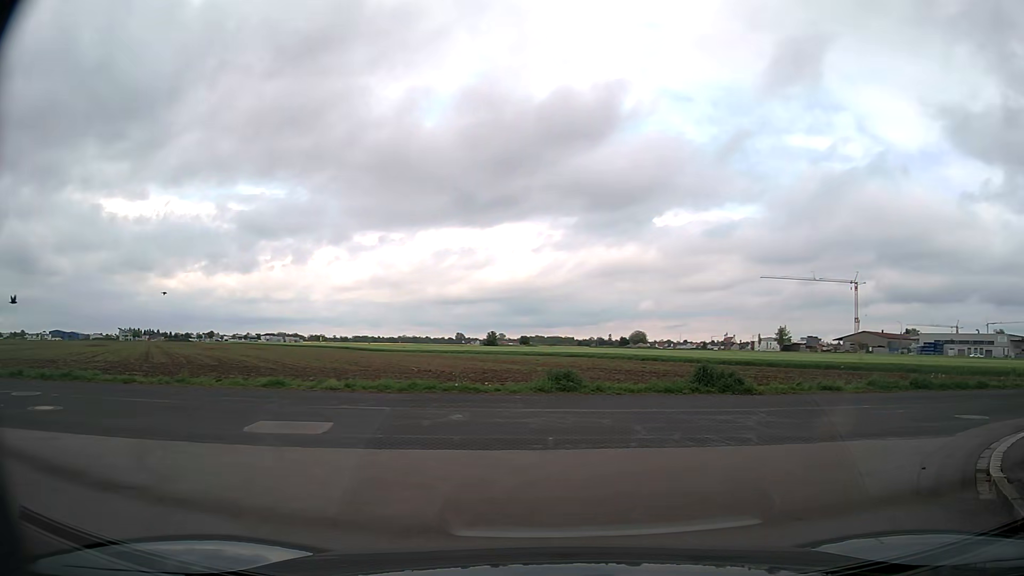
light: Day
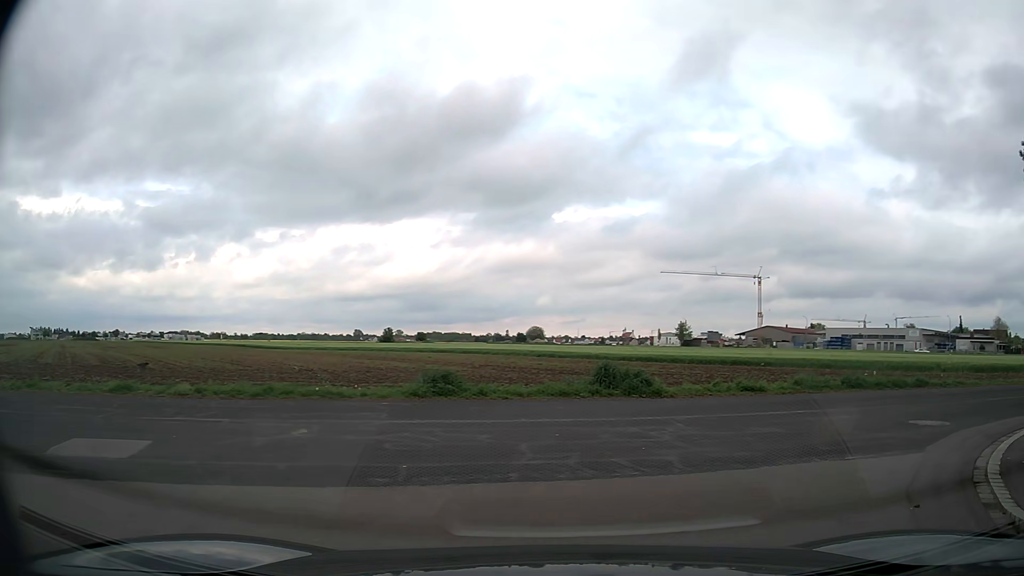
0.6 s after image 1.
(+0.2, +2.2) m; +8°
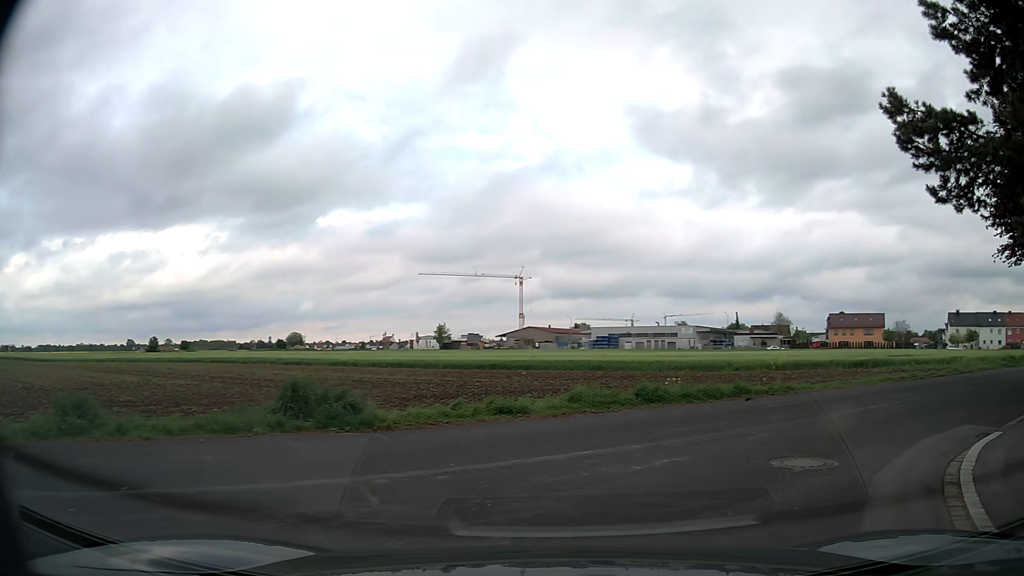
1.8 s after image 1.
(+0.9, +4.6) m; +21°
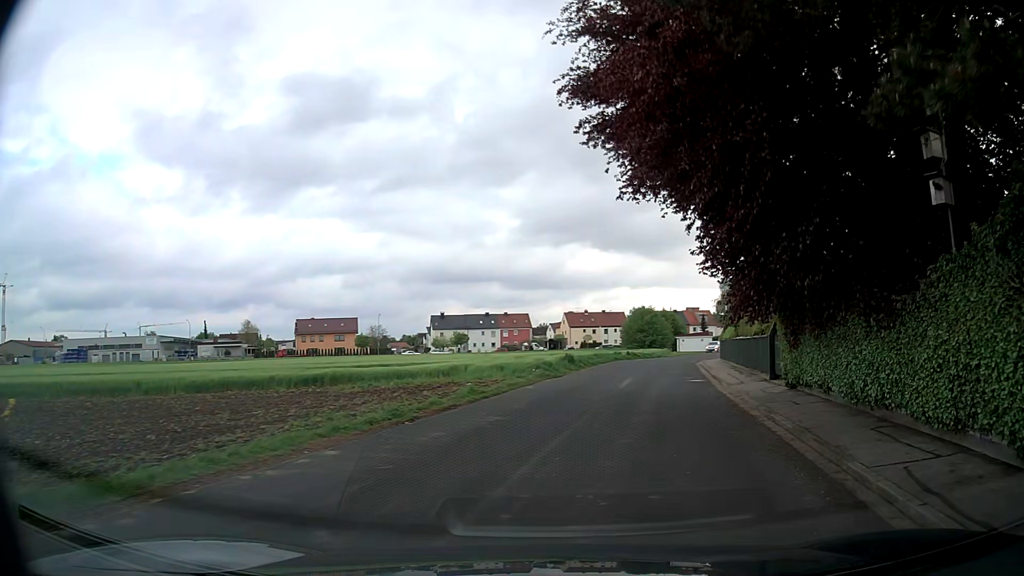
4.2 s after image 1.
(+4.9, +11.2) m; +44°
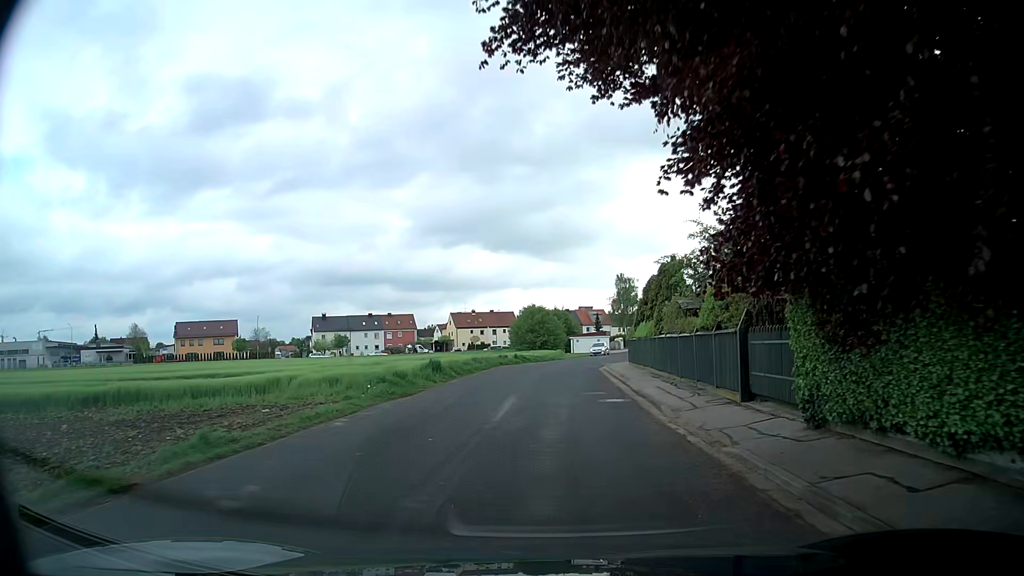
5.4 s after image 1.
(+1.0, +8.6) m; +9°
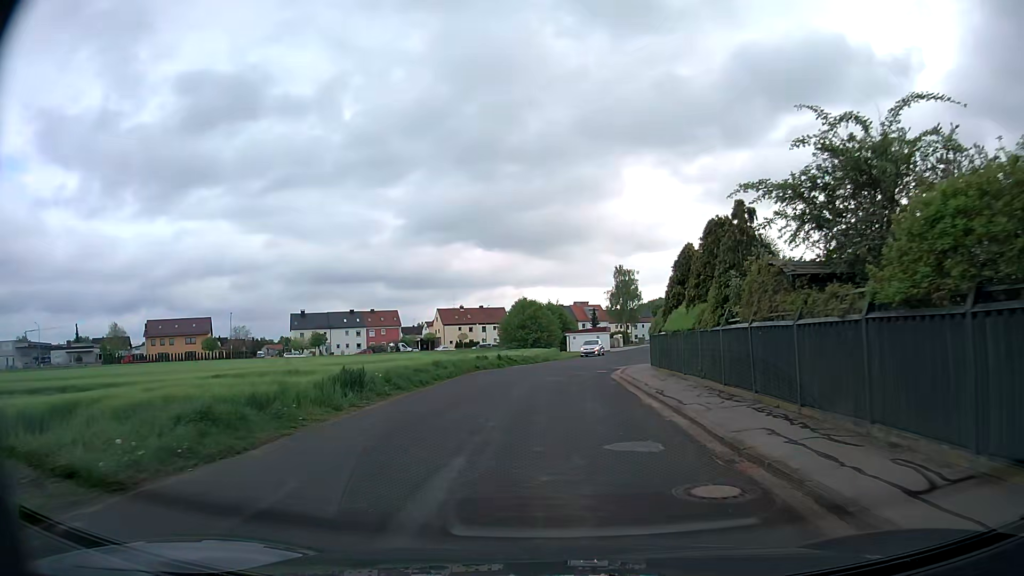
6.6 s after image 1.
(+0.2, +10.5) m; +1°
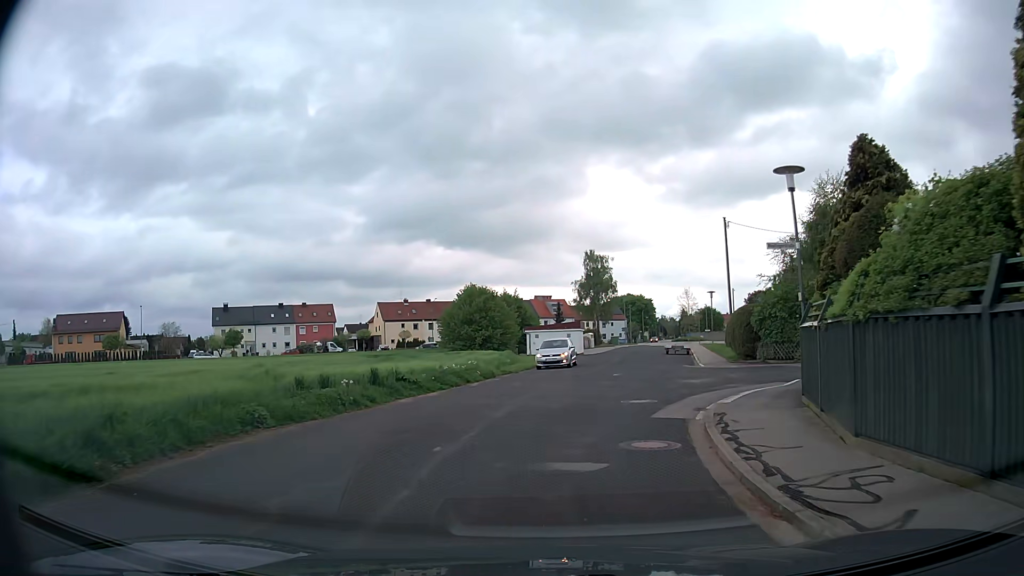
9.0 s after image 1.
(+0.3, +20.6) m; +3°
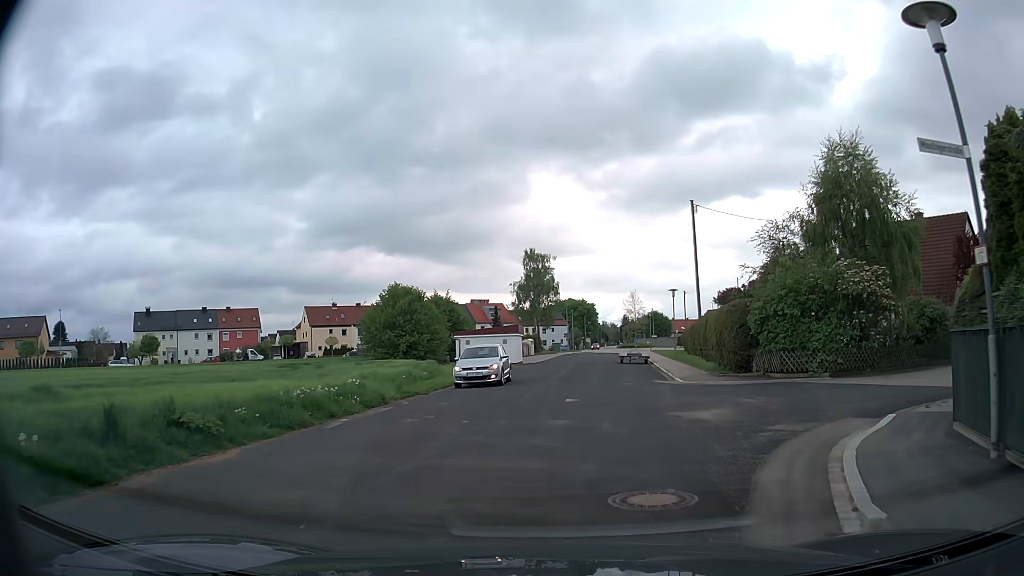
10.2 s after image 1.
(+0.4, +8.7) m; +5°
(0, +10) (+1, +20) (+2, +30) (+2, +40) (+3, +50) (+5, +60) (+6, +70) (+8, +80) (+10, +89) (+12, +99) m
